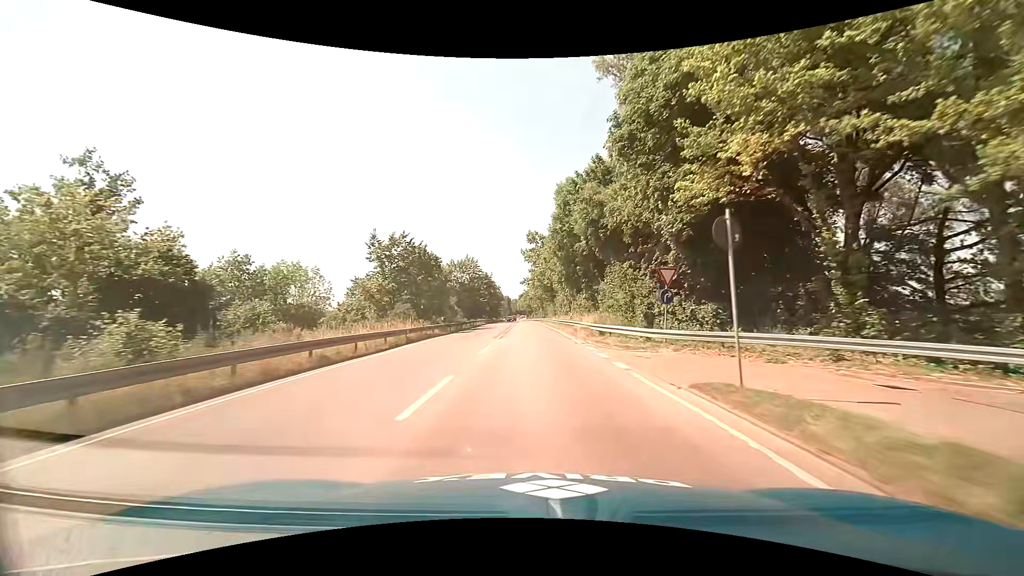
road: primary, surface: asphalt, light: Day
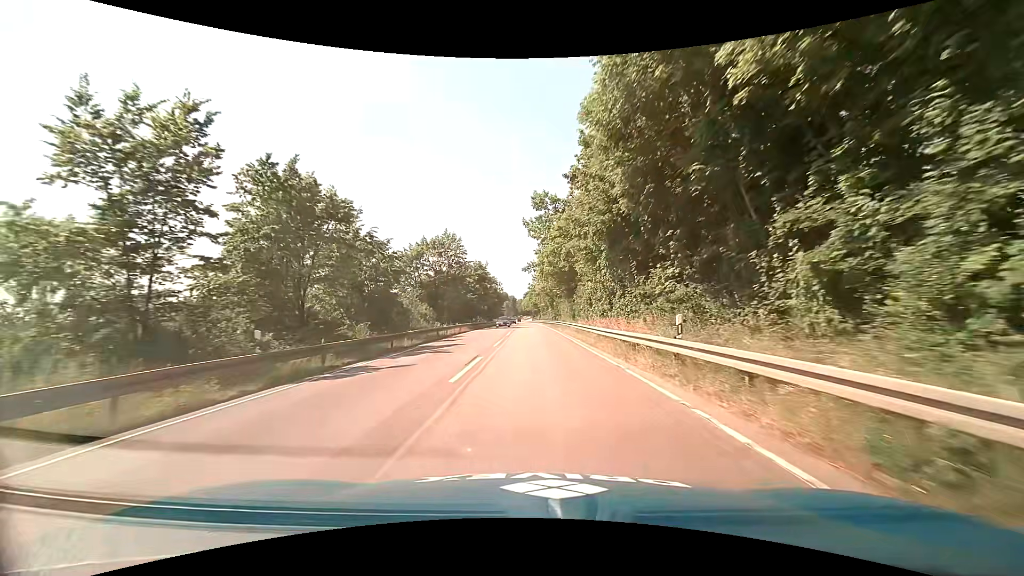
(-0.2, +27.5) m; -1°
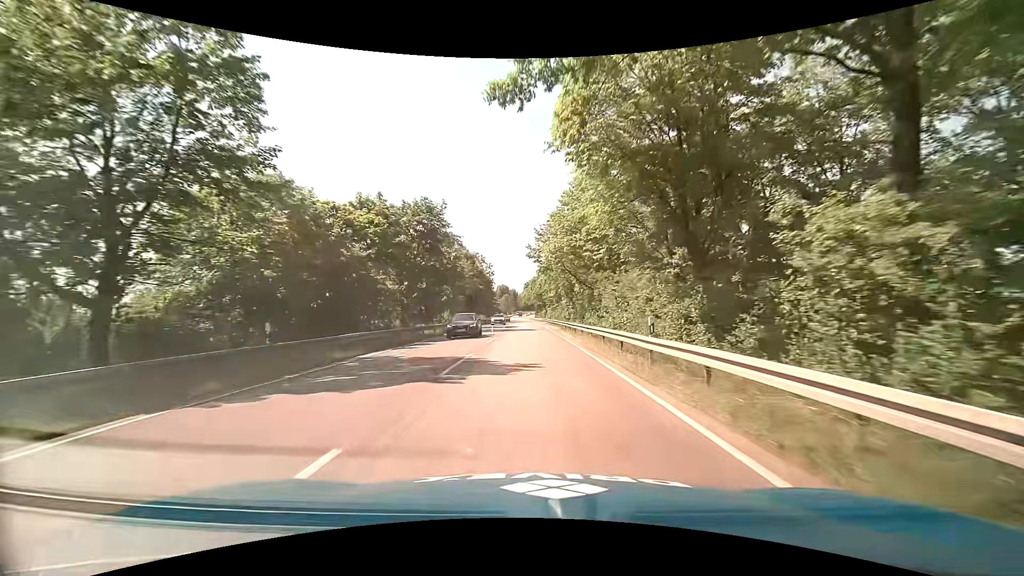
(-0.1, +47.5) m; 0°
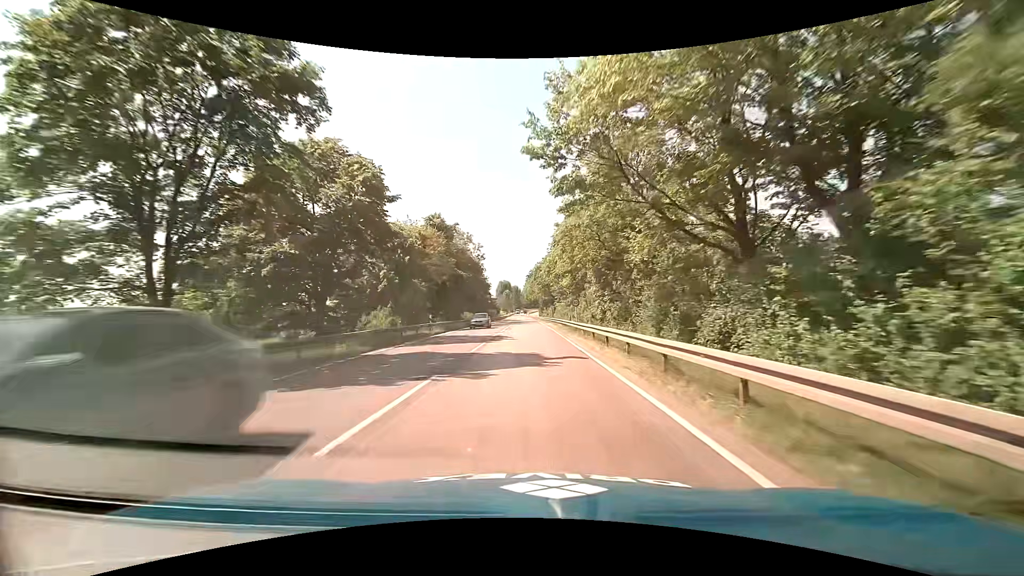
(-0.2, +30.1) m; -1°
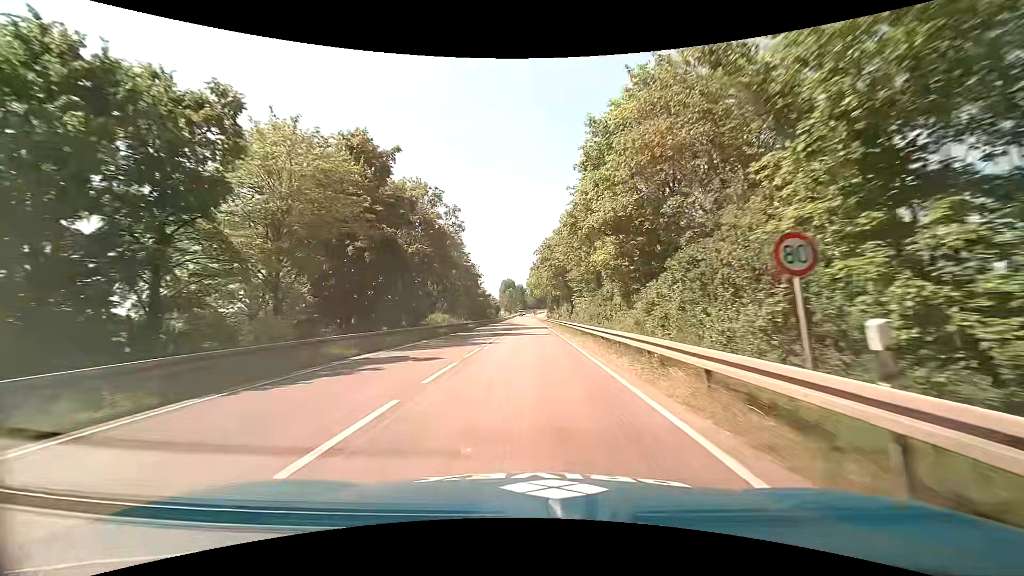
(-0.1, +31.4) m; -1°
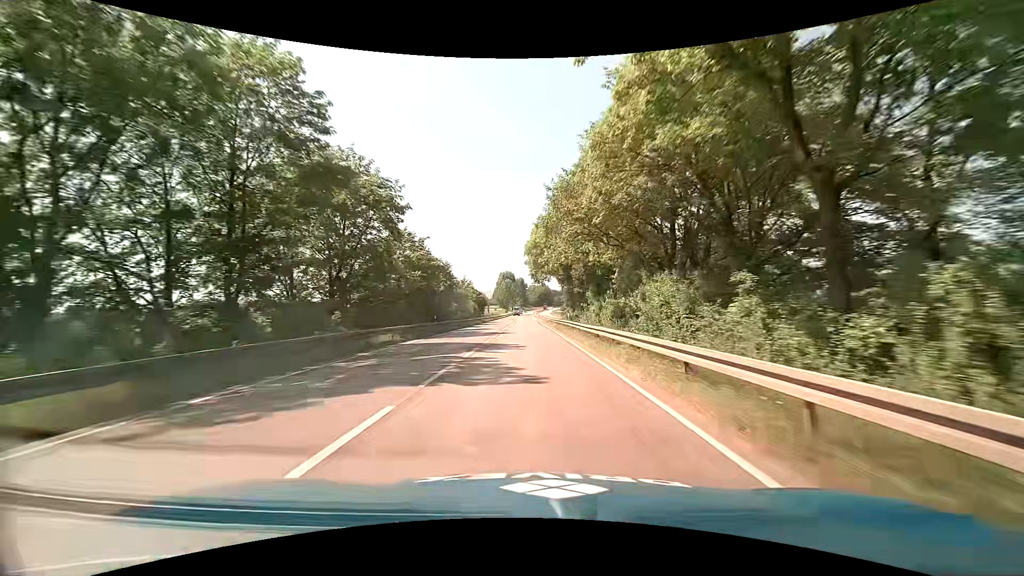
(-0.3, +55.0) m; 0°
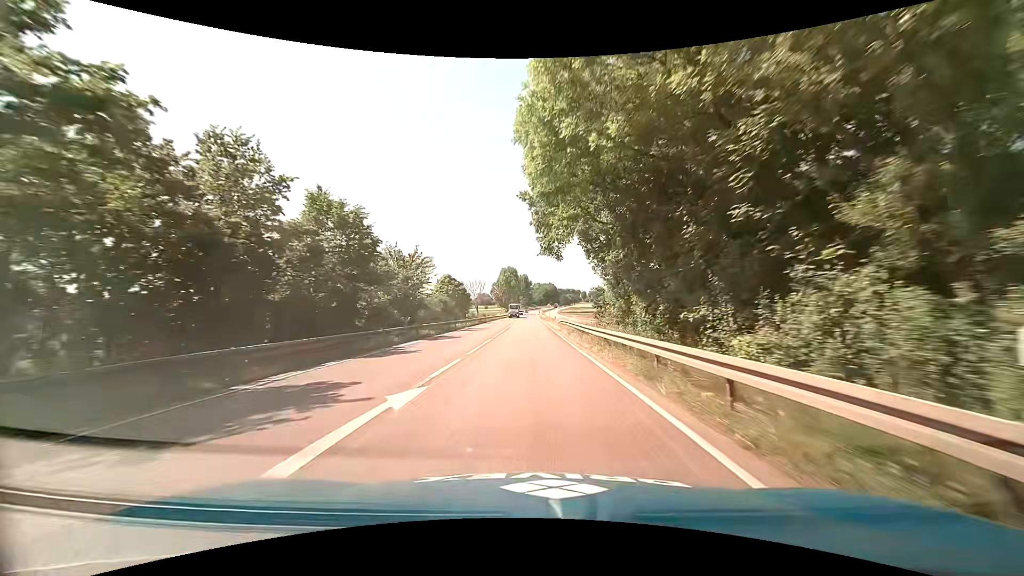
(0.0, +34.5) m; 0°
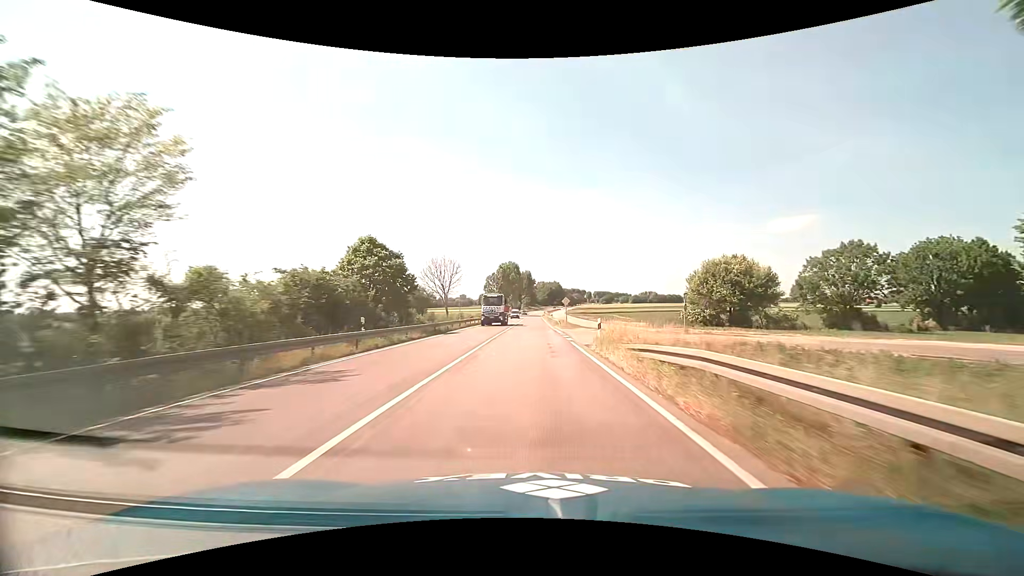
(-0.1, +35.4) m; -1°
(0, +10) (0, +20) (0, +30) (0, +40) (0, +50) (0, +60) (0, +70) (0, +80) (0, +90) (+1, +100) m
